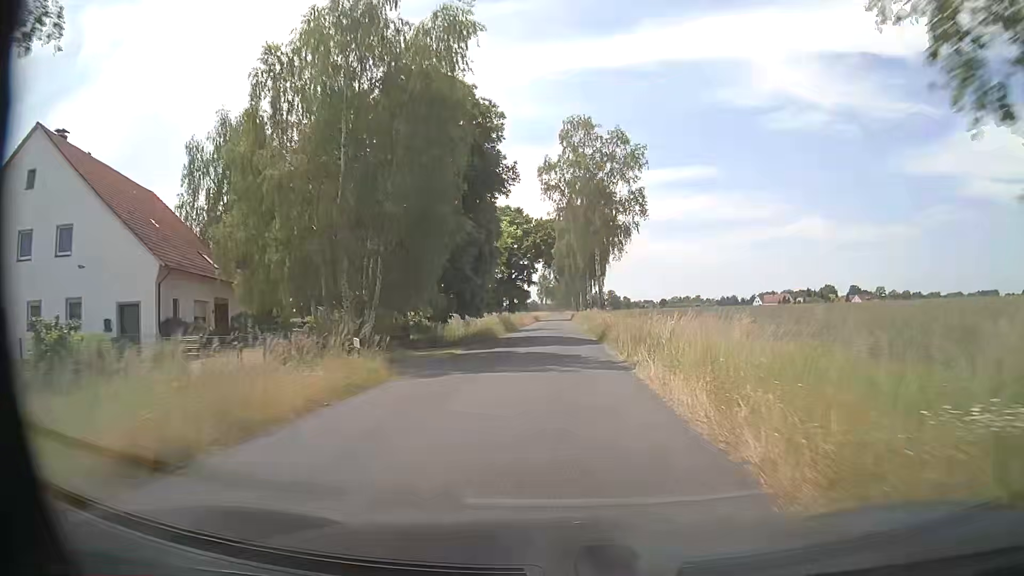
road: secondary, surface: asphalt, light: Day
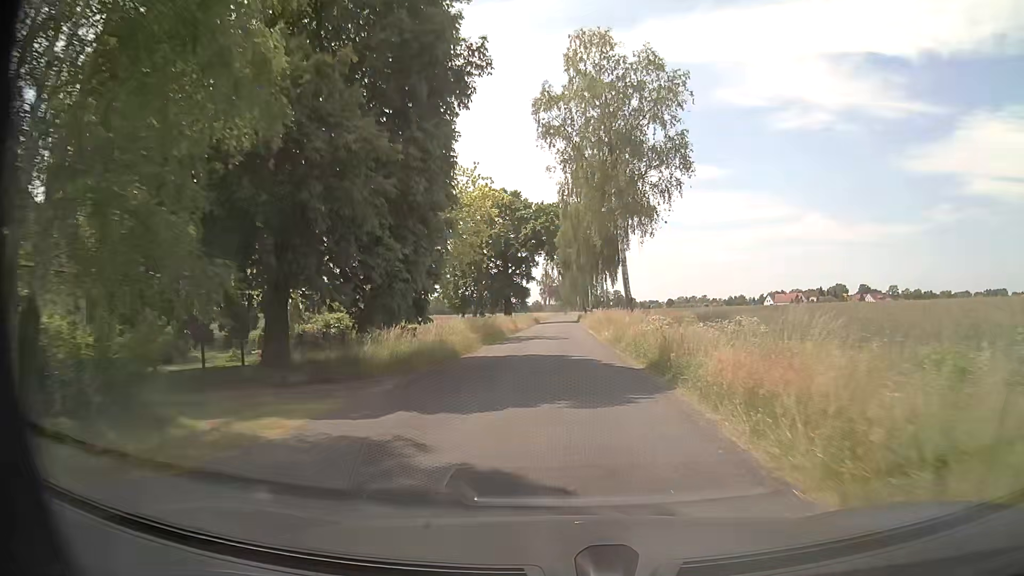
(0.0, +16.8) m; 0°
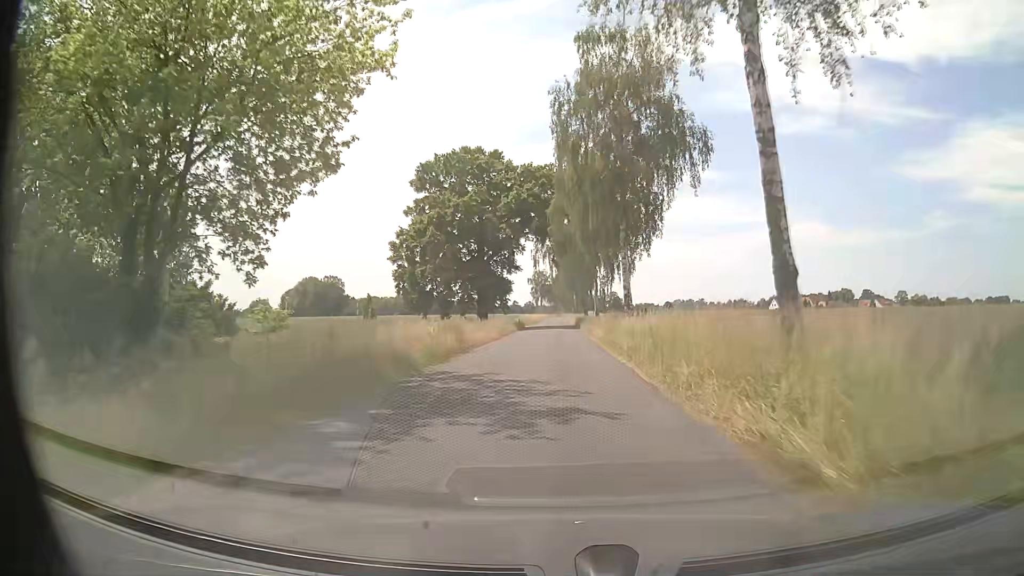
(0.0, +25.1) m; 0°
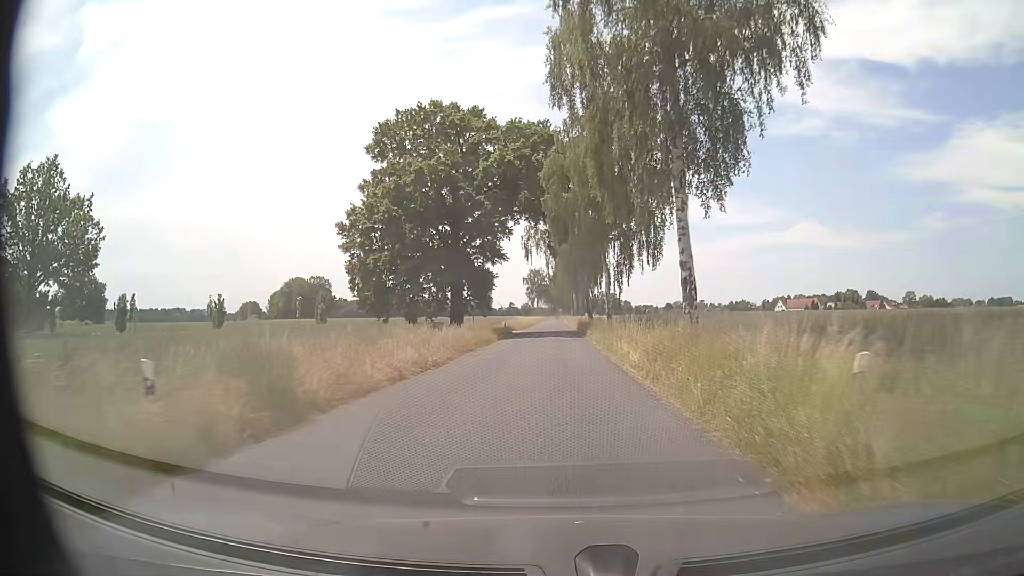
(+0.1, +16.7) m; 0°
(0, +10) (0, +20) (0, +30) (0, +40) (0, +50) (0, +60) (0, +70) (0, +80) (0, +90) (0, +100) m
